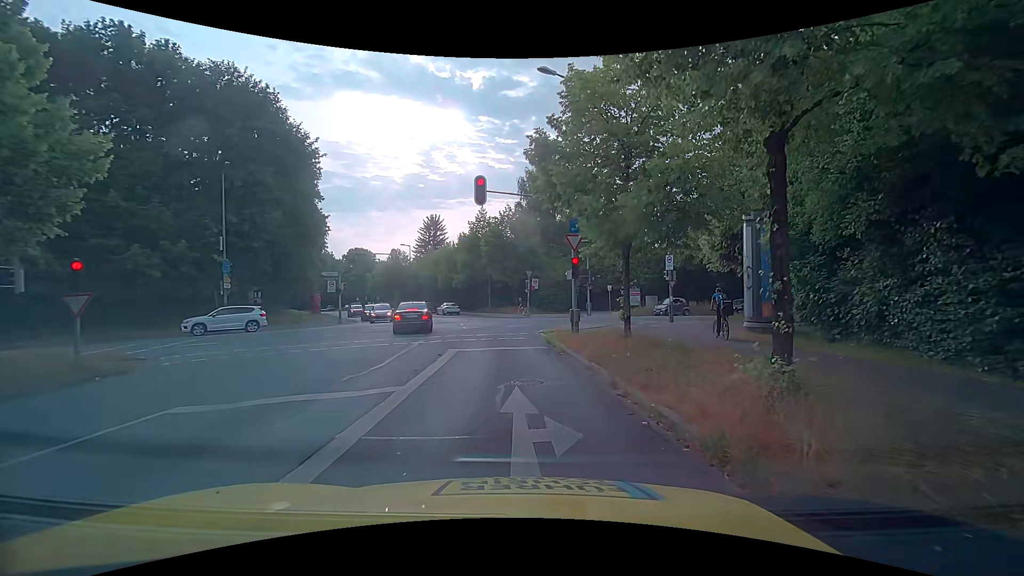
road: tertiary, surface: asphalt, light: Day
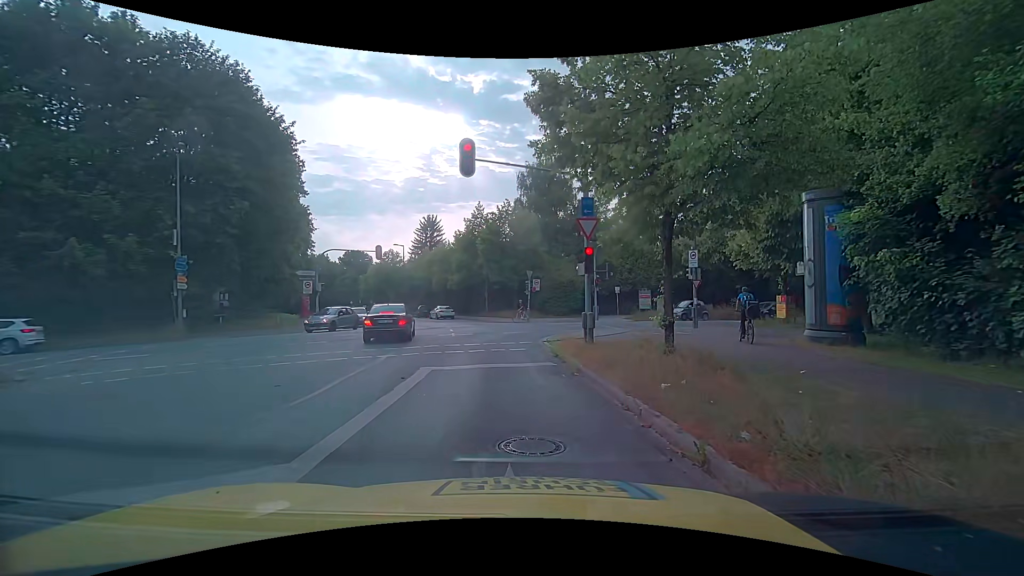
(-0.2, +4.1) m; -1°
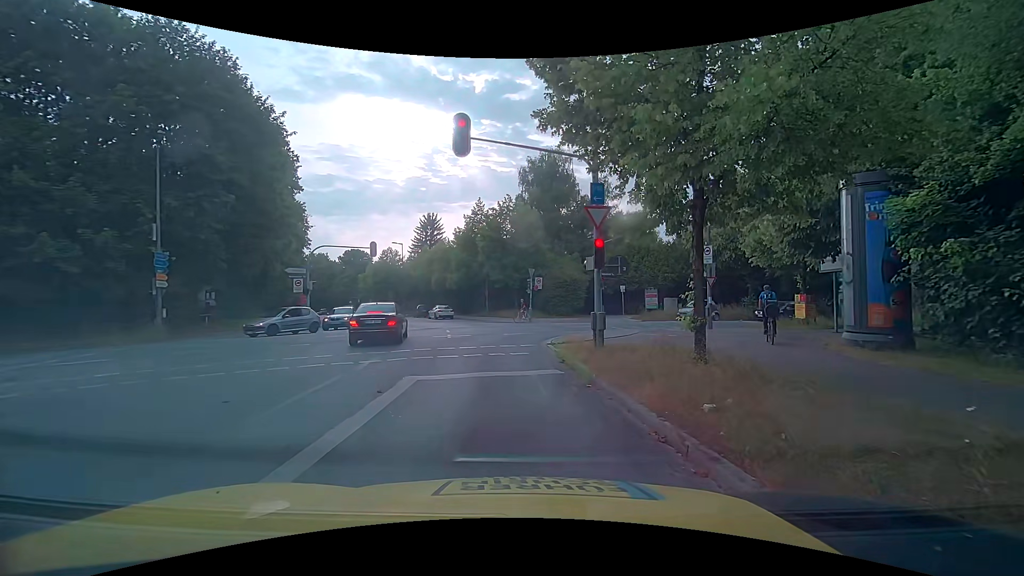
(0.0, +1.7) m; -1°
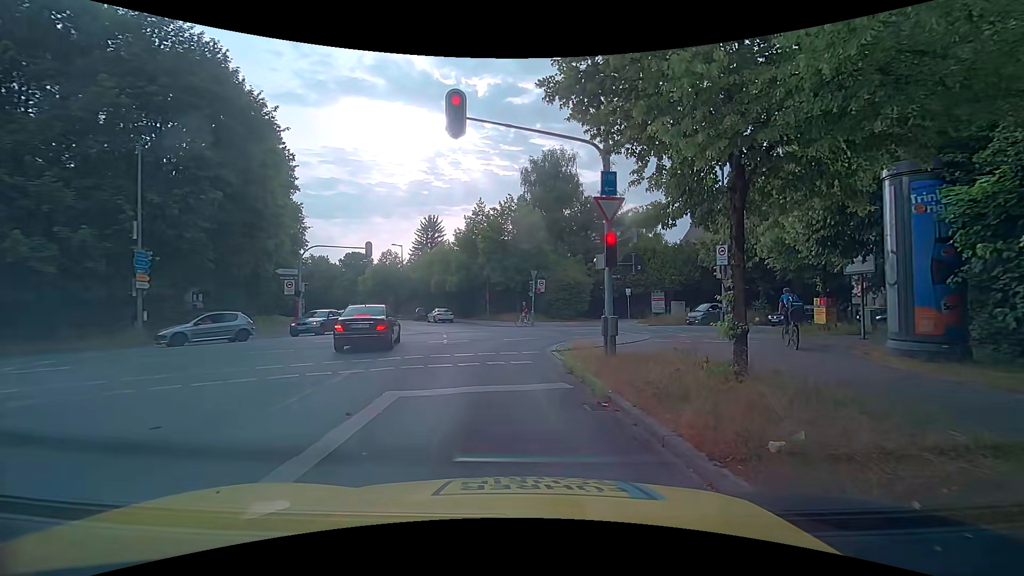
(0.0, +1.5) m; -1°
